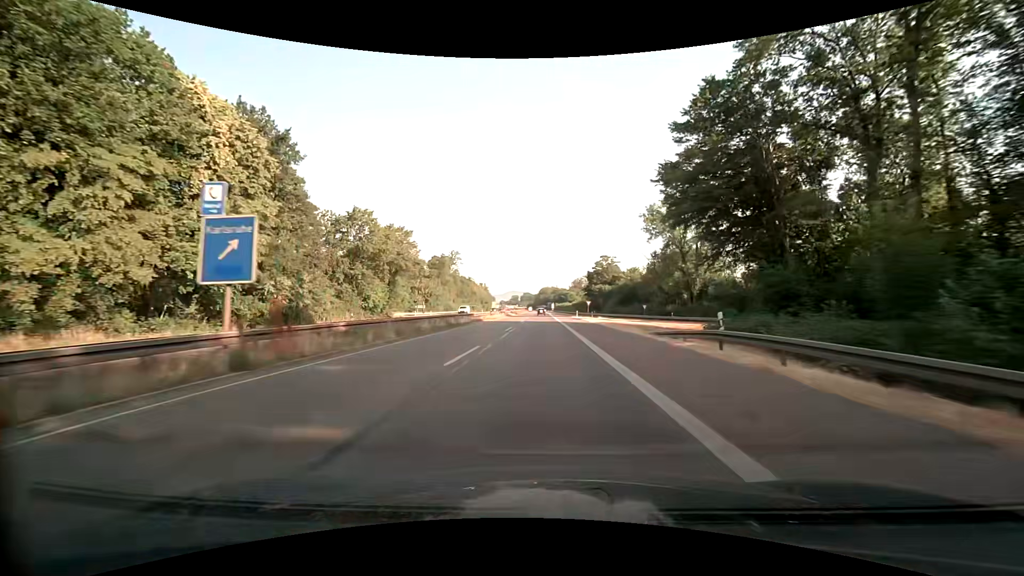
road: trunk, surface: asphalt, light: Day
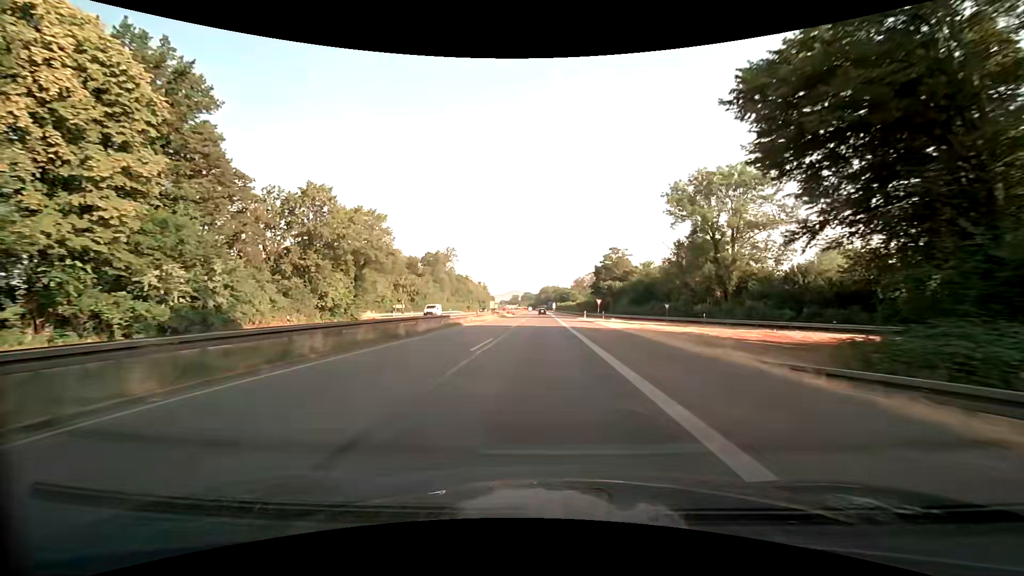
(0.0, +14.3) m; 0°
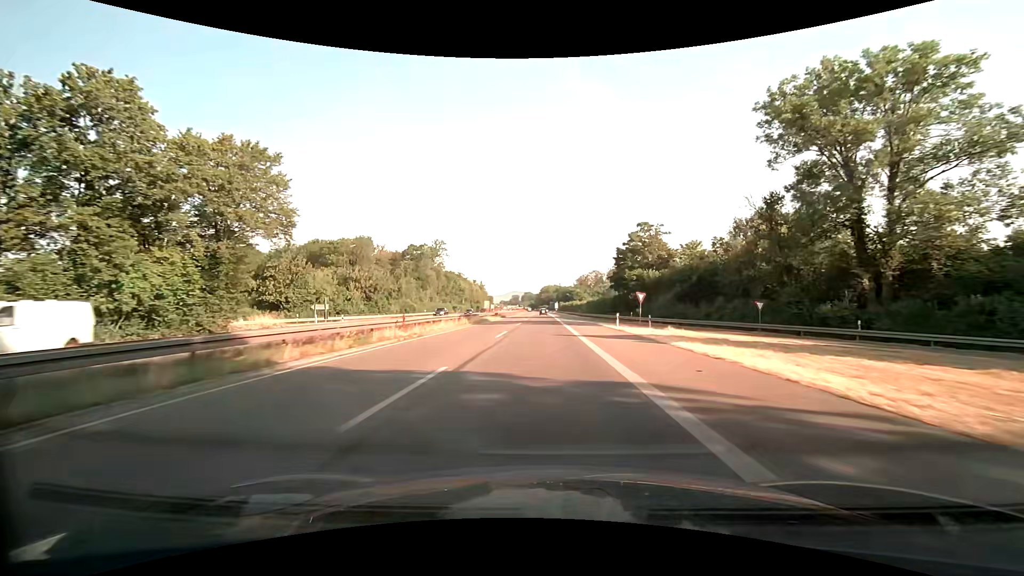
(-0.1, +28.5) m; 0°
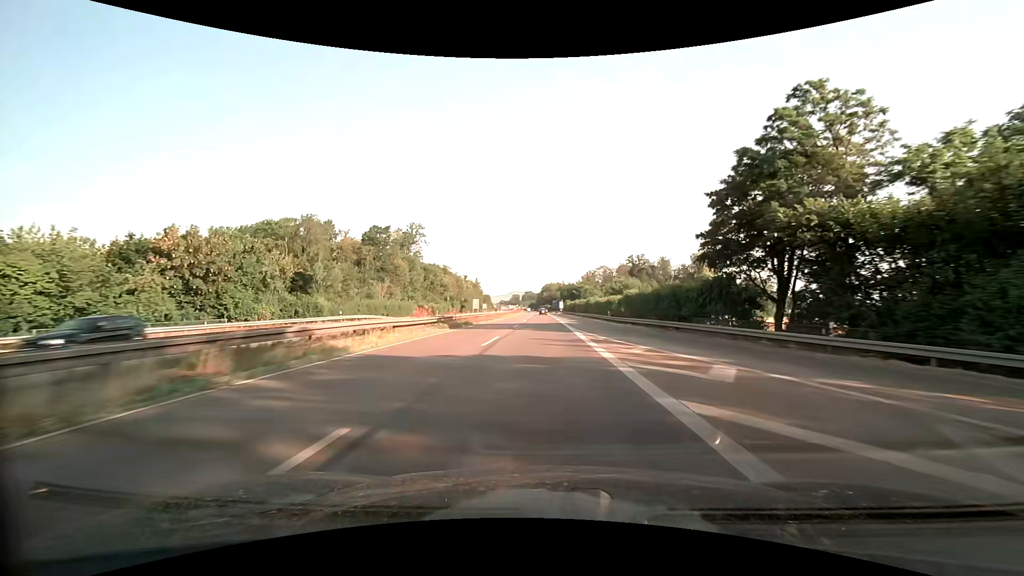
(-0.1, +42.6) m; 0°
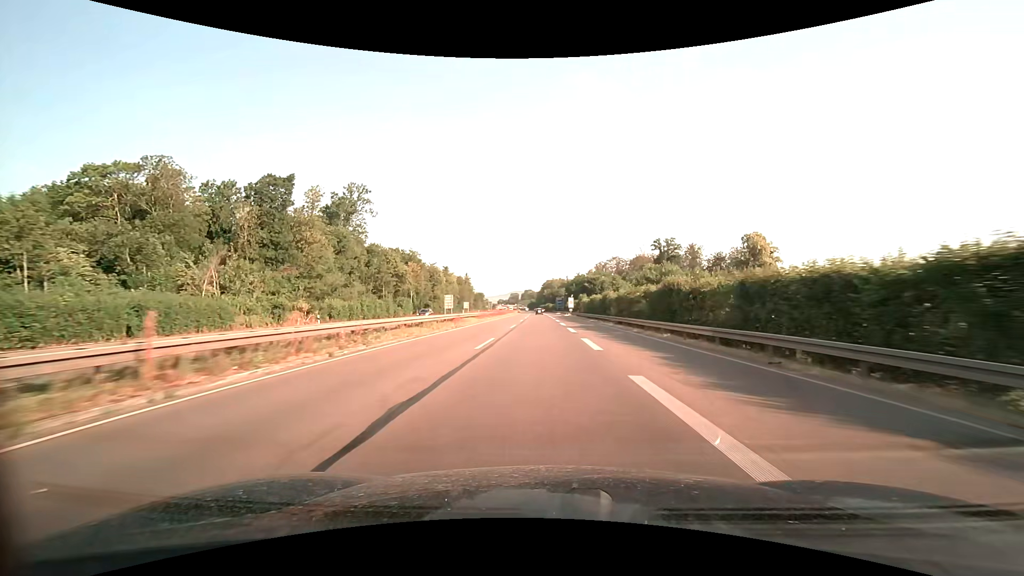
(-0.1, +56.5) m; 0°
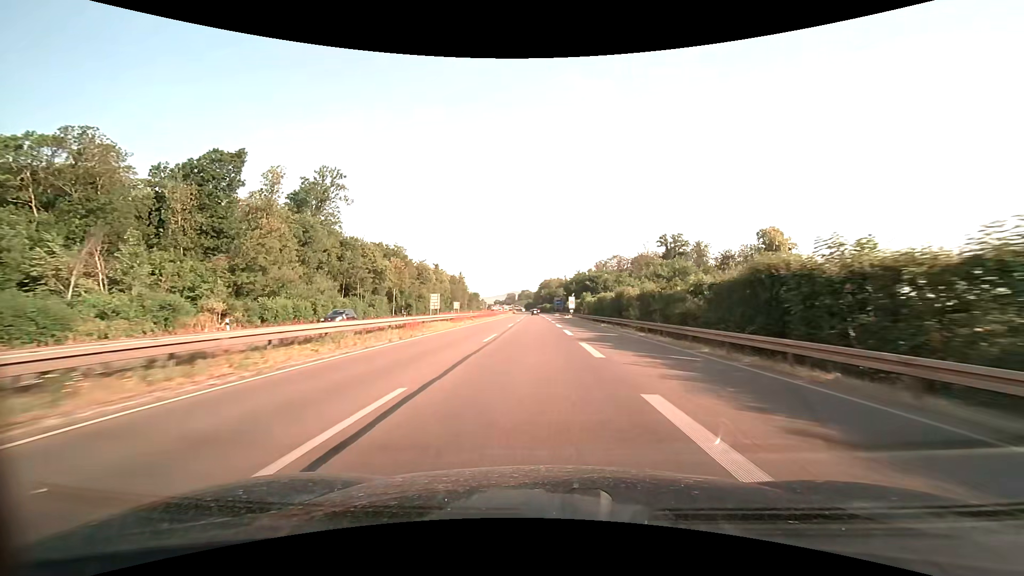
(0.0, +14.1) m; 0°
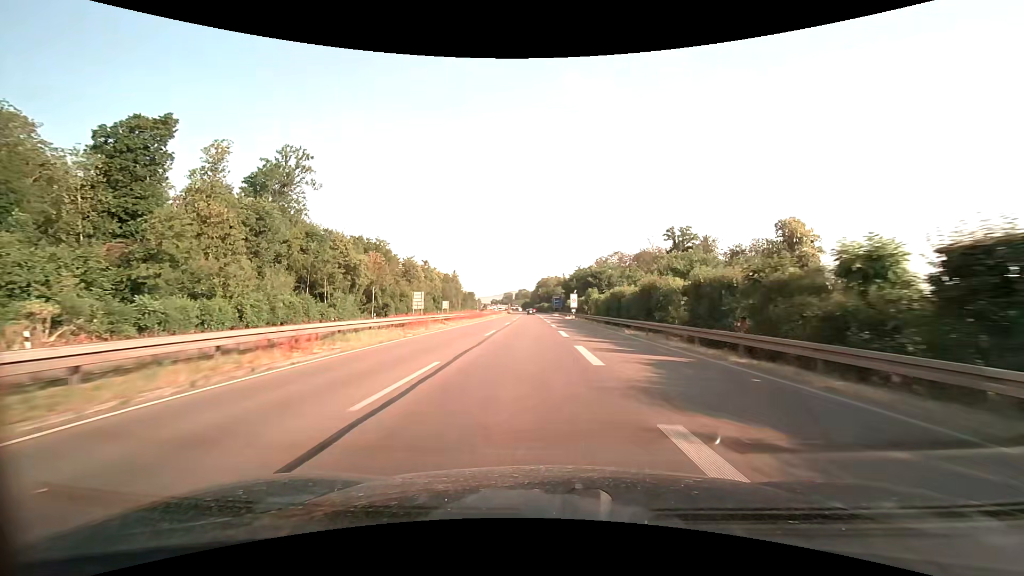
(0.0, +14.1) m; 0°
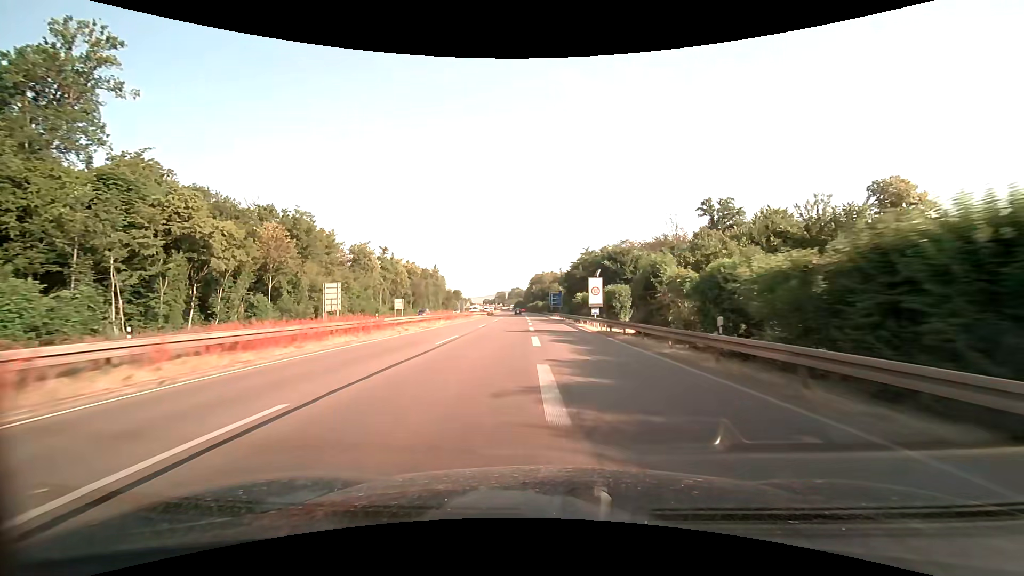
(+0.2, +42.0) m; +1°
